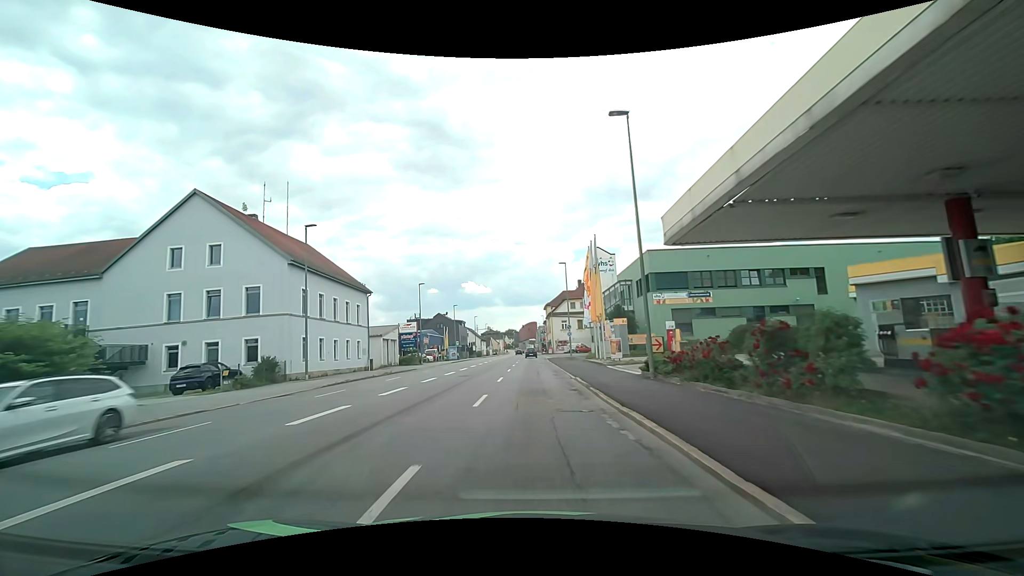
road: tertiary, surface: asphalt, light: Day
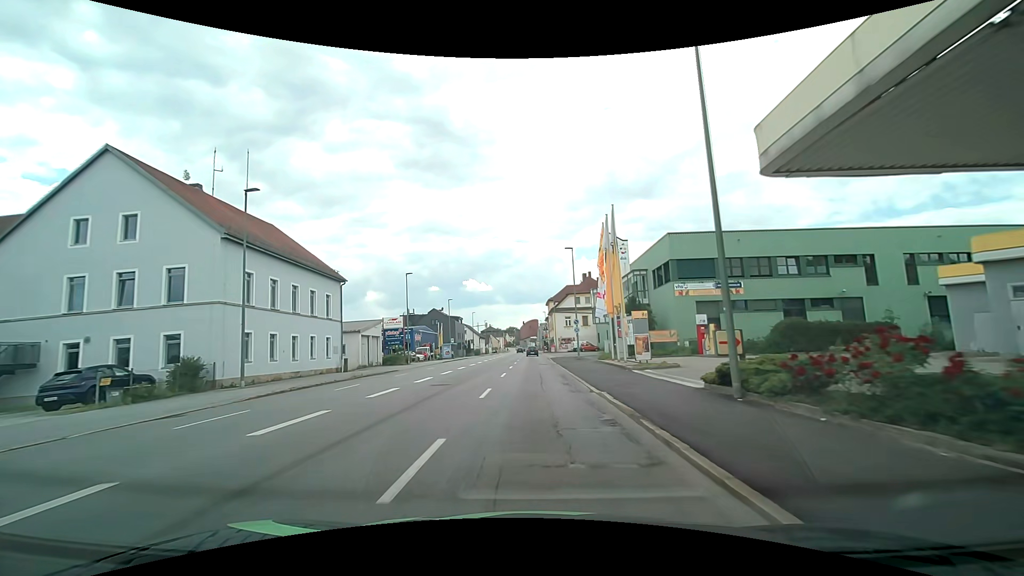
(0.0, +7.3) m; 0°
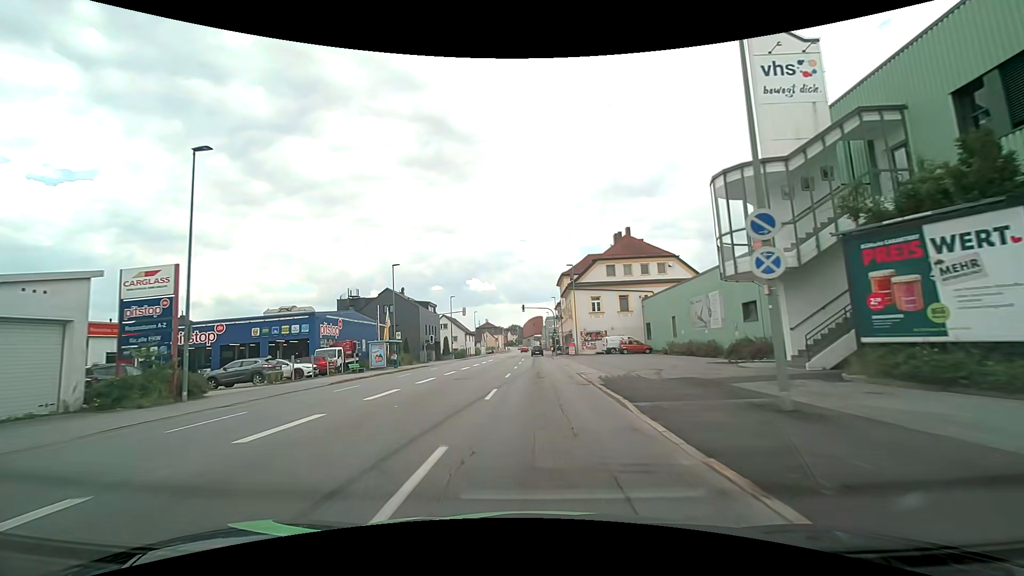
(-0.3, +36.8) m; 0°
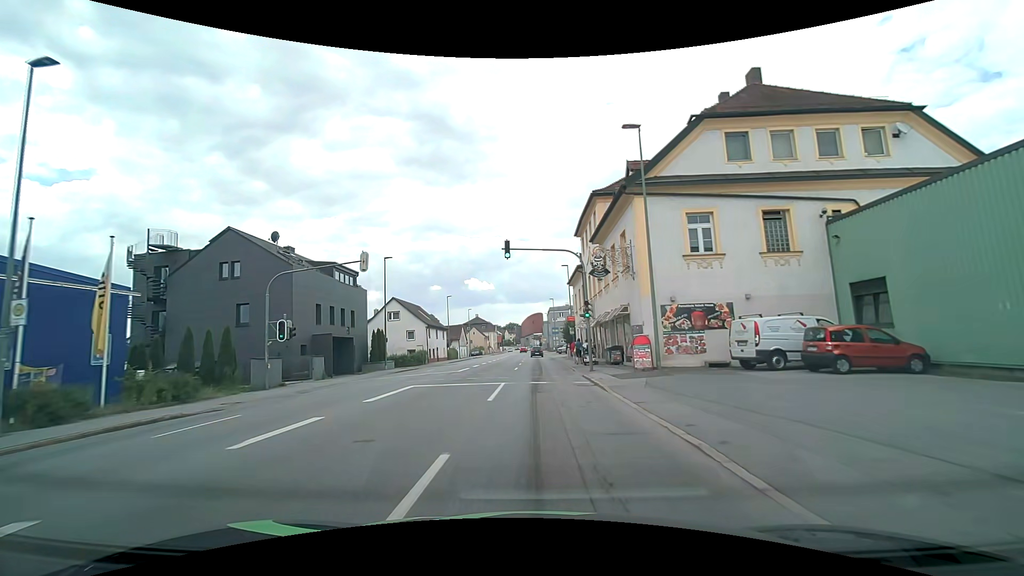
(-0.1, +36.5) m; 0°
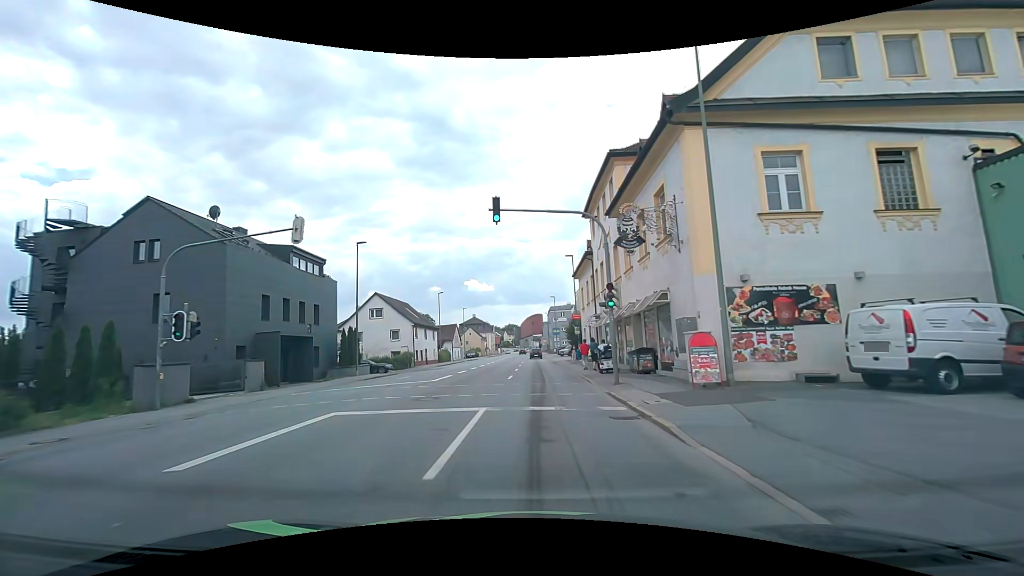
(0.0, +7.2) m; 0°
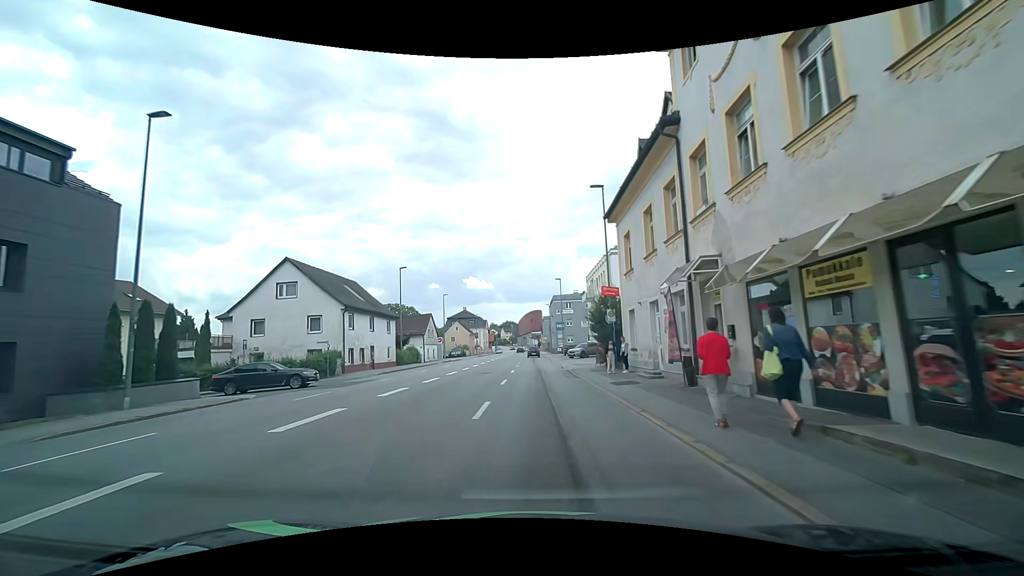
(0.0, +21.4) m; +1°
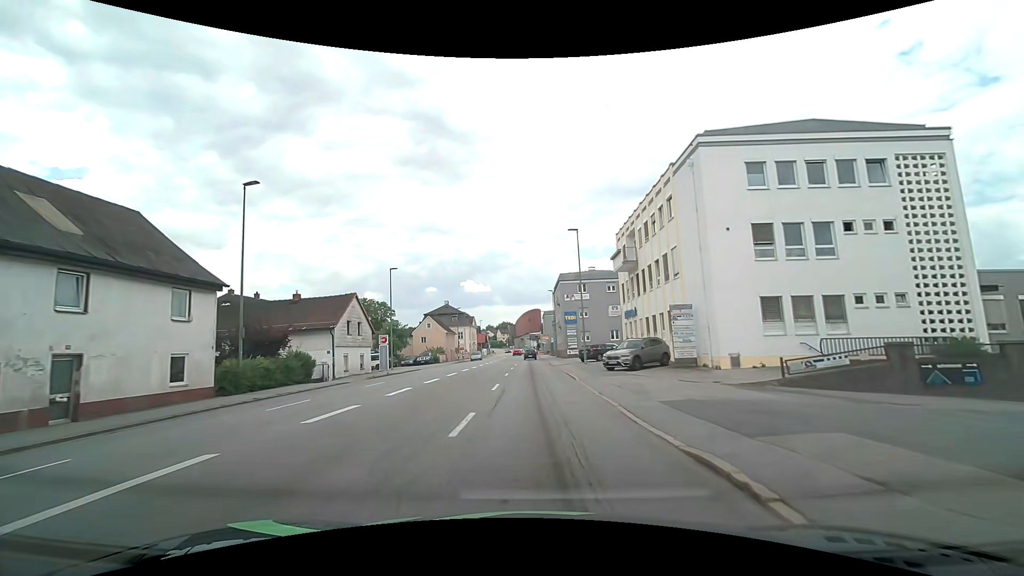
(0.0, +28.7) m; 0°
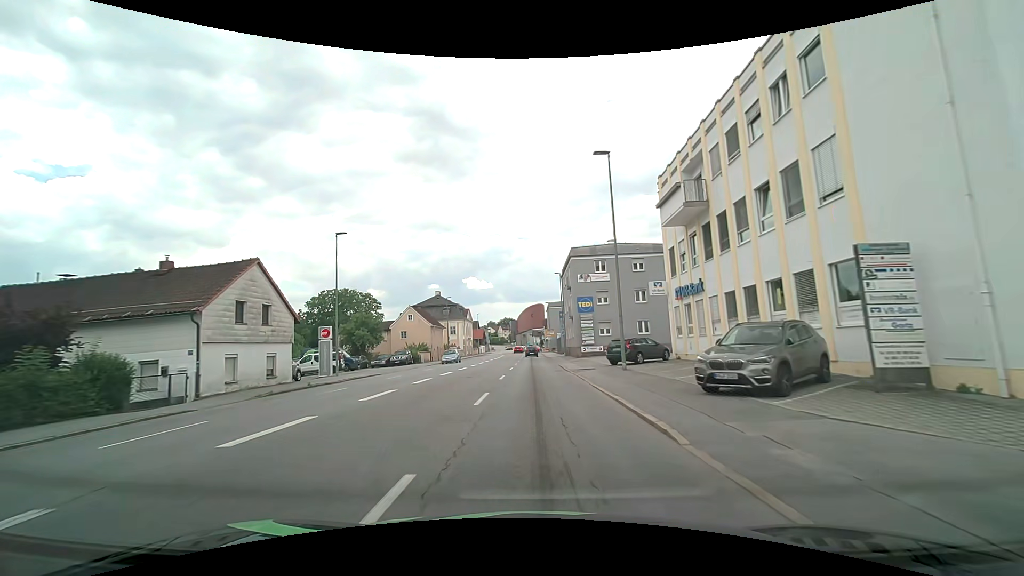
(0.0, +14.7) m; 0°
(0, +10) (0, +20) (0, +30) (0, +40) (0, +50) (0, +60) (0, +70) (0, +80) (0, +90) (0, +100) m
